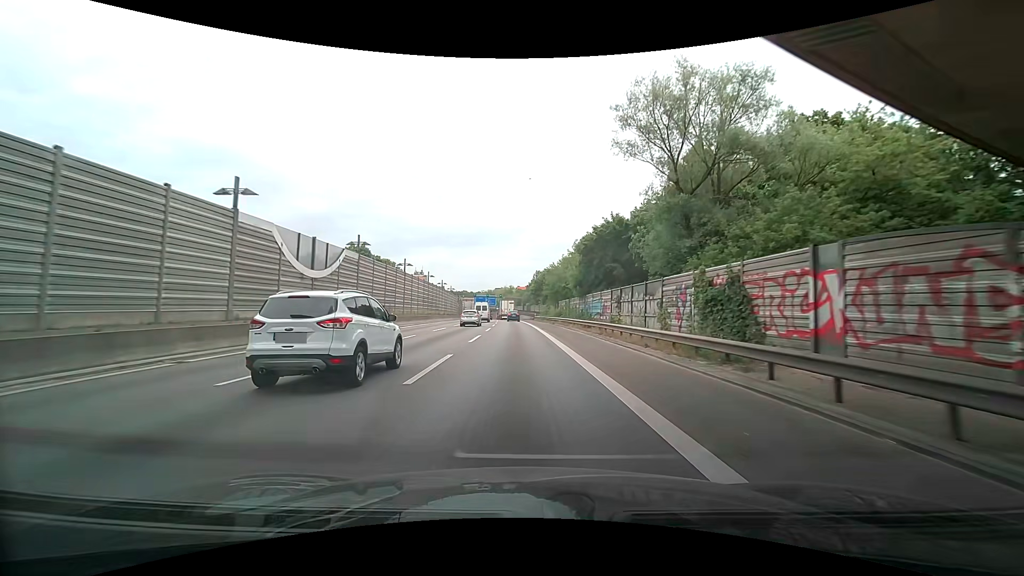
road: motorway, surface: asphalt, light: Day
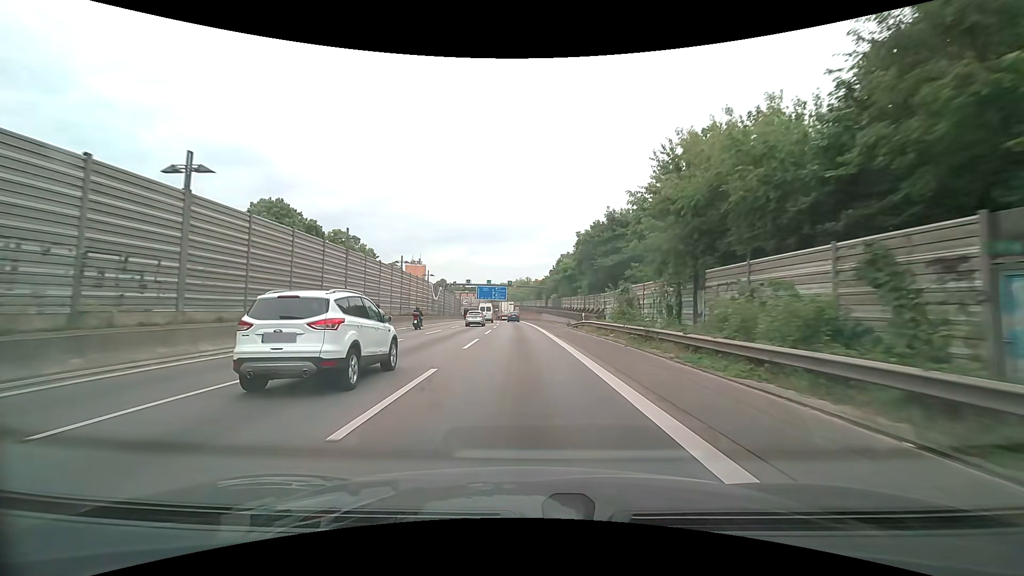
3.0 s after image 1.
(-1.2, +52.0) m; -2°
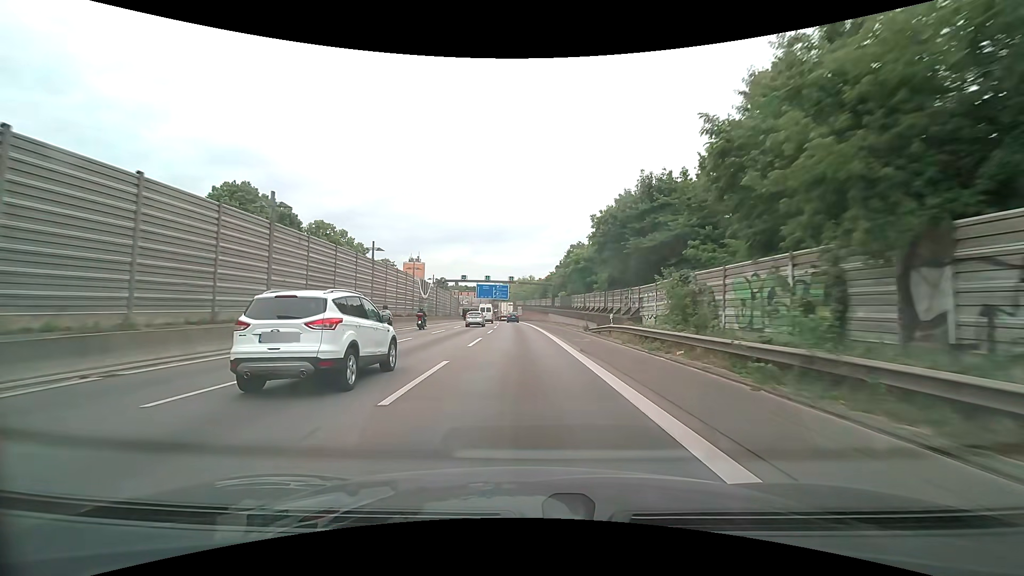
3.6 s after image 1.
(0.0, +10.4) m; 0°
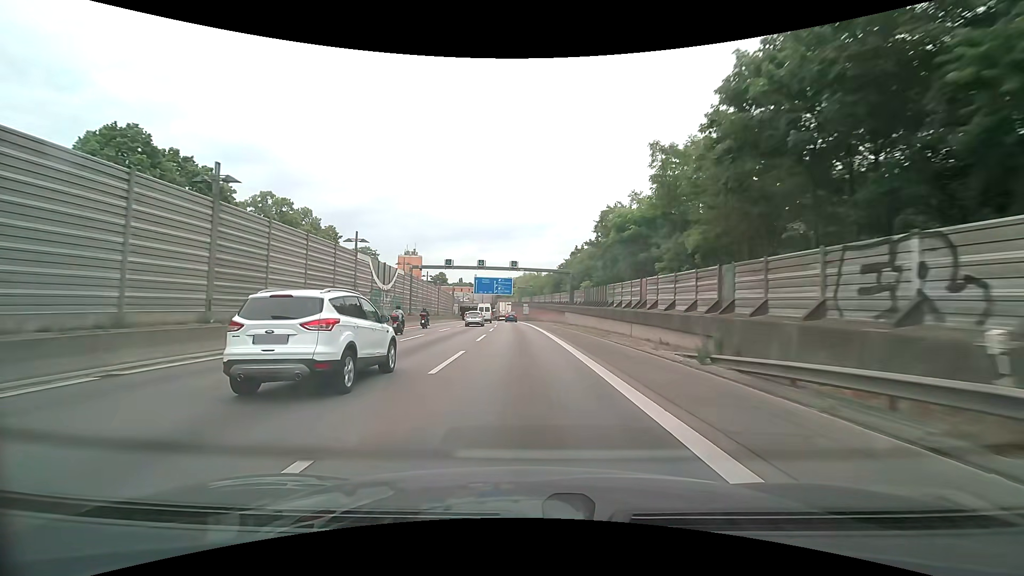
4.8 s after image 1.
(-0.1, +20.7) m; -1°
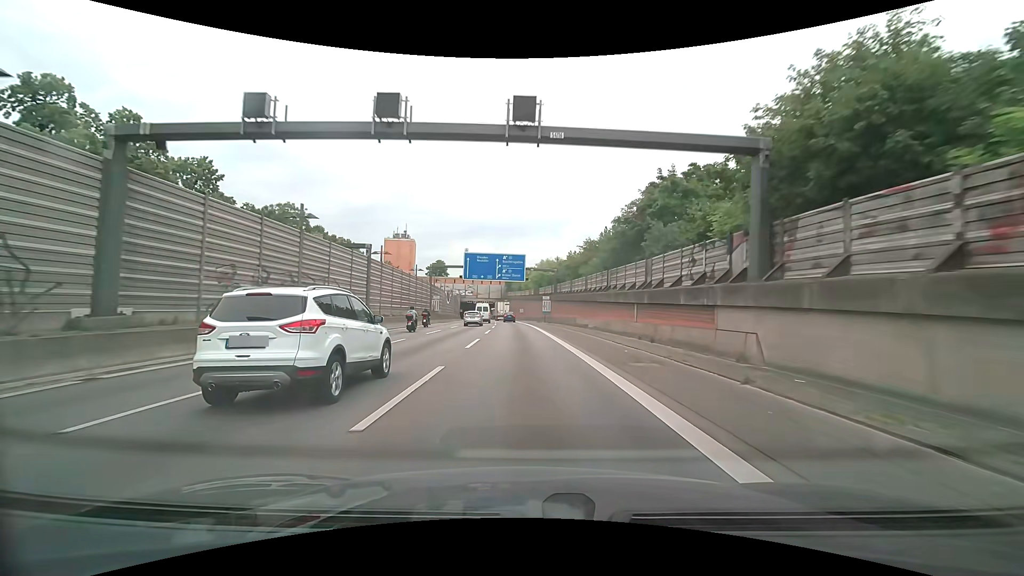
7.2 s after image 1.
(-0.6, +41.3) m; -2°
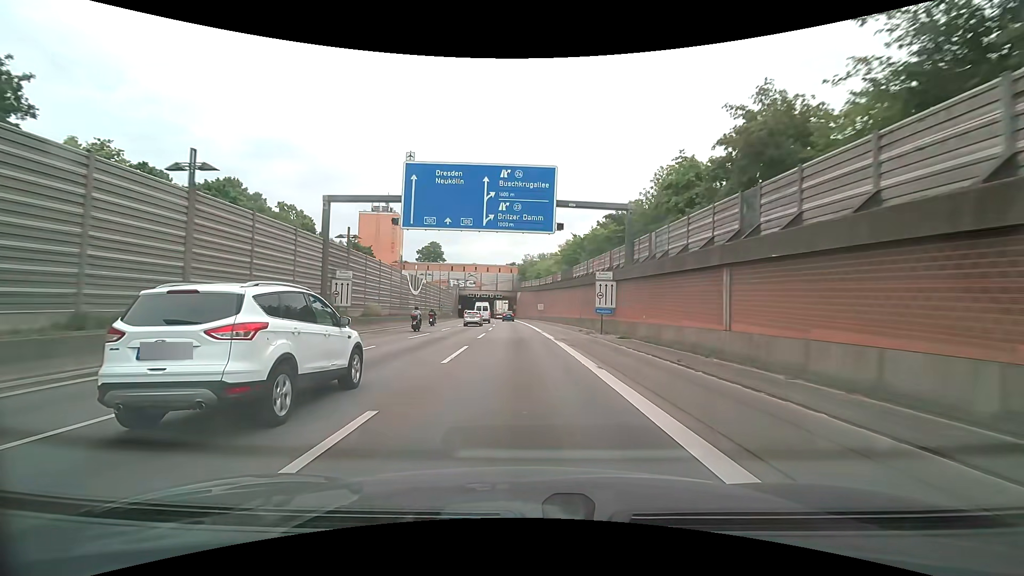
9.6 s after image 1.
(-0.5, +41.4) m; -1°
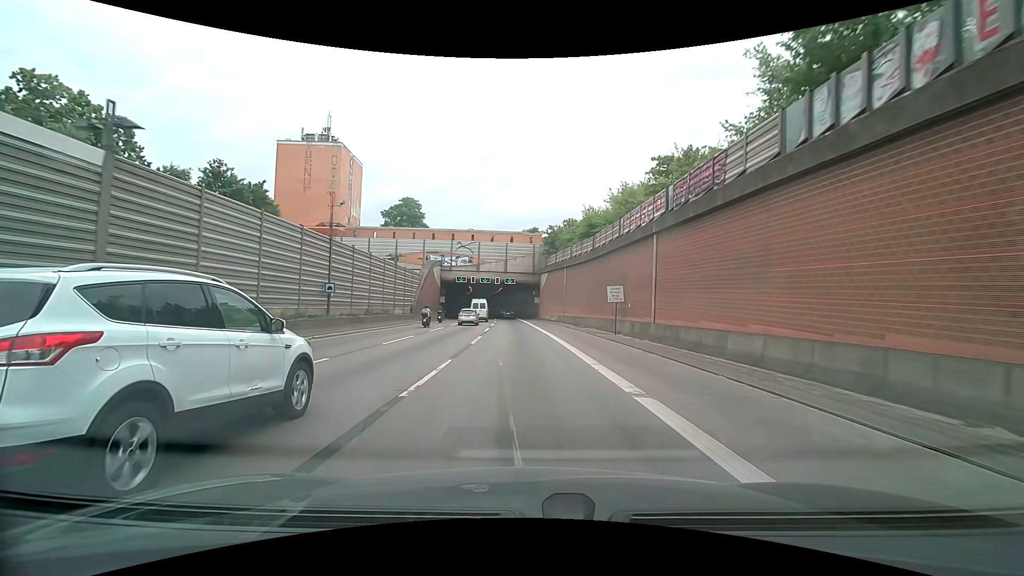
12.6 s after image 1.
(-1.4, +52.6) m; -3°
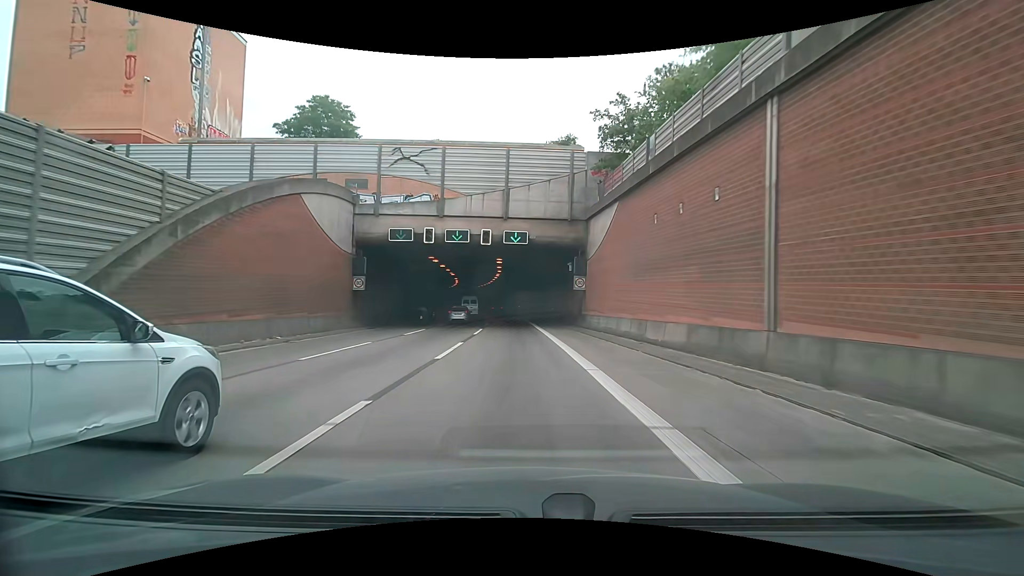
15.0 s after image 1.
(-0.3, +42.3) m; -1°
